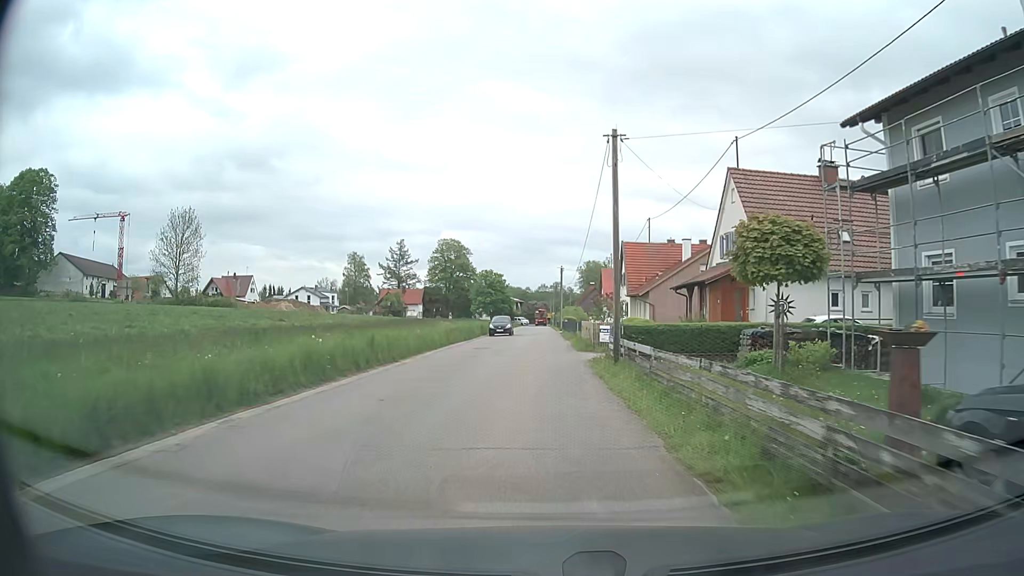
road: tertiary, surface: asphalt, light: Day
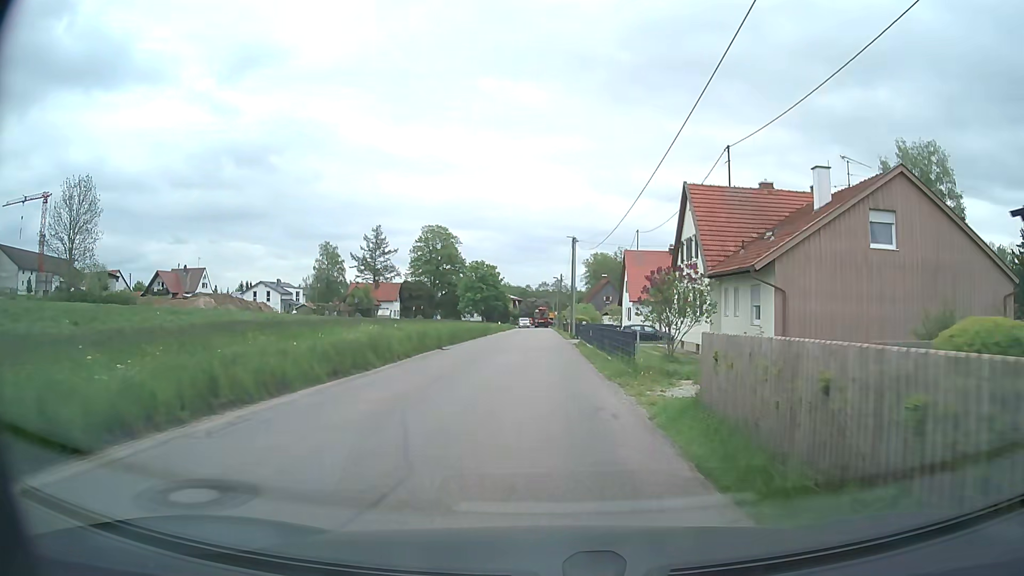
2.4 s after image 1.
(-0.3, +25.3) m; 0°
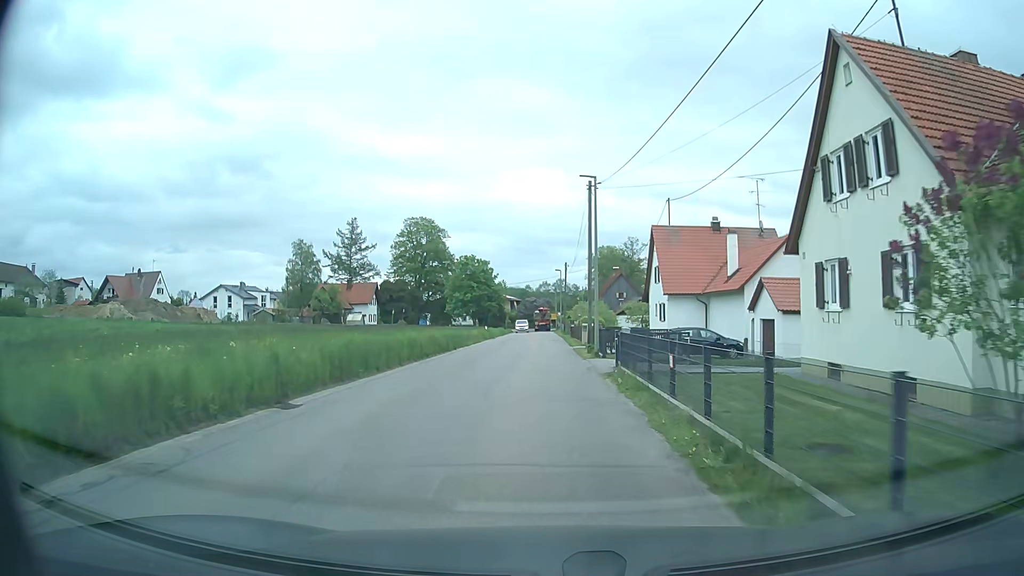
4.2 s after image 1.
(0.0, +18.2) m; 0°
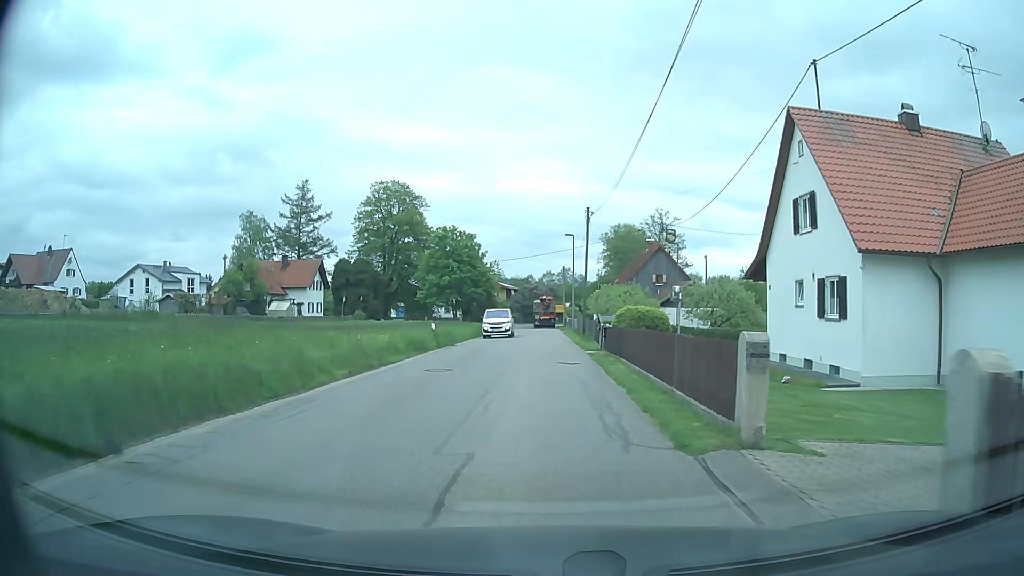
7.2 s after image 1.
(-0.1, +28.4) m; 0°
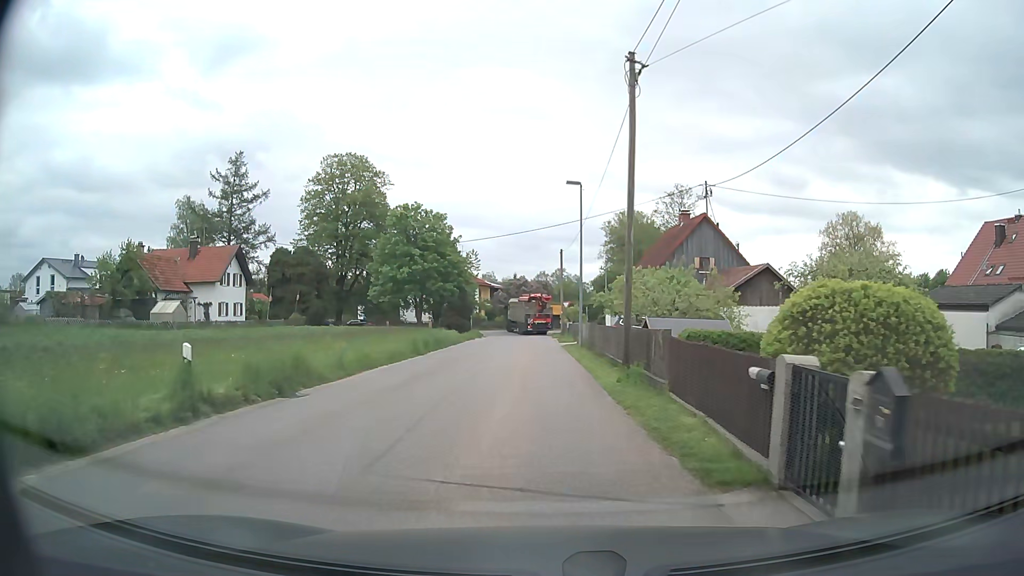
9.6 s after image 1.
(+0.1, +20.6) m; 0°
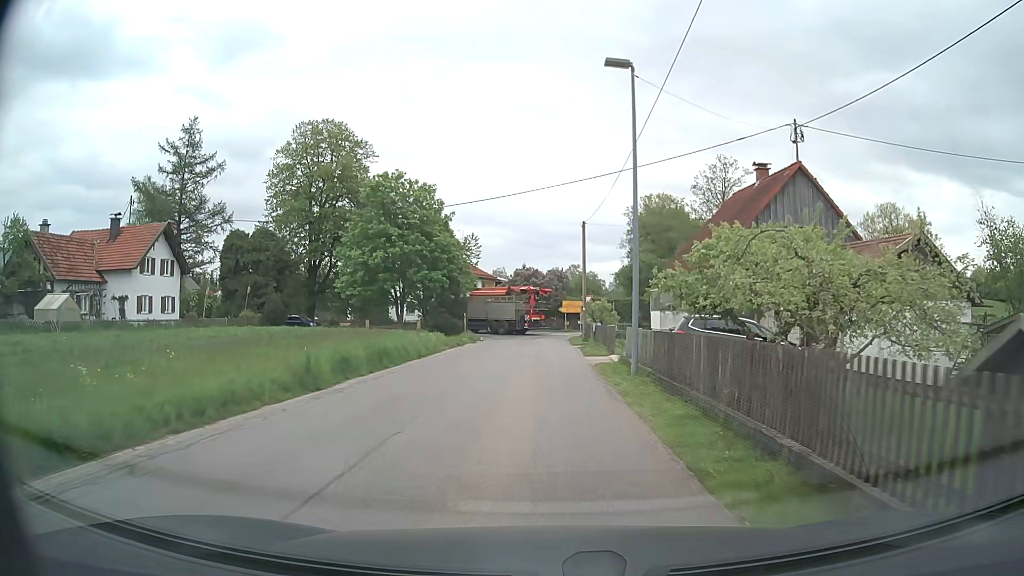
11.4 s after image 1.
(-0.2, +14.5) m; -1°
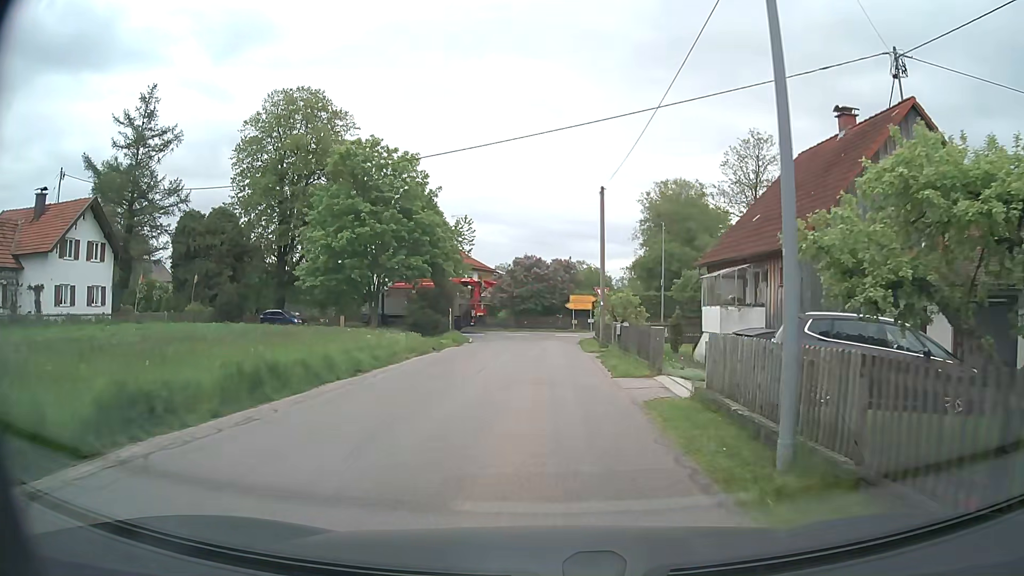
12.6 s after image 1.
(-0.1, +9.4) m; -1°
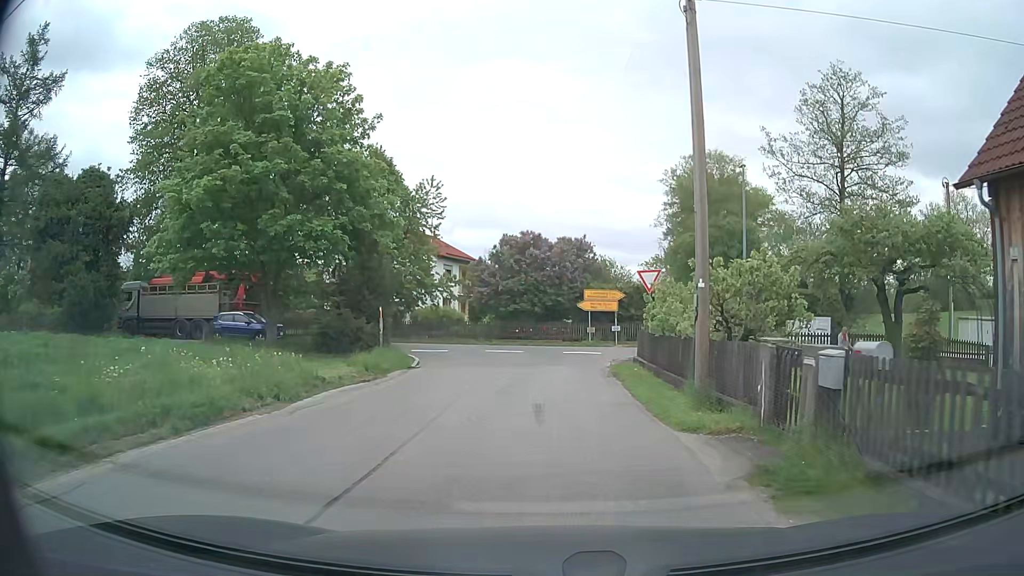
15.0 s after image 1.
(+0.1, +17.5) m; +1°
(0, +10) (0, +20) (+3, +29) (+13, +30) (+23, +28) (+32, +27) (+42, +25) (+52, +24) (+62, +22) (+72, +21) m
